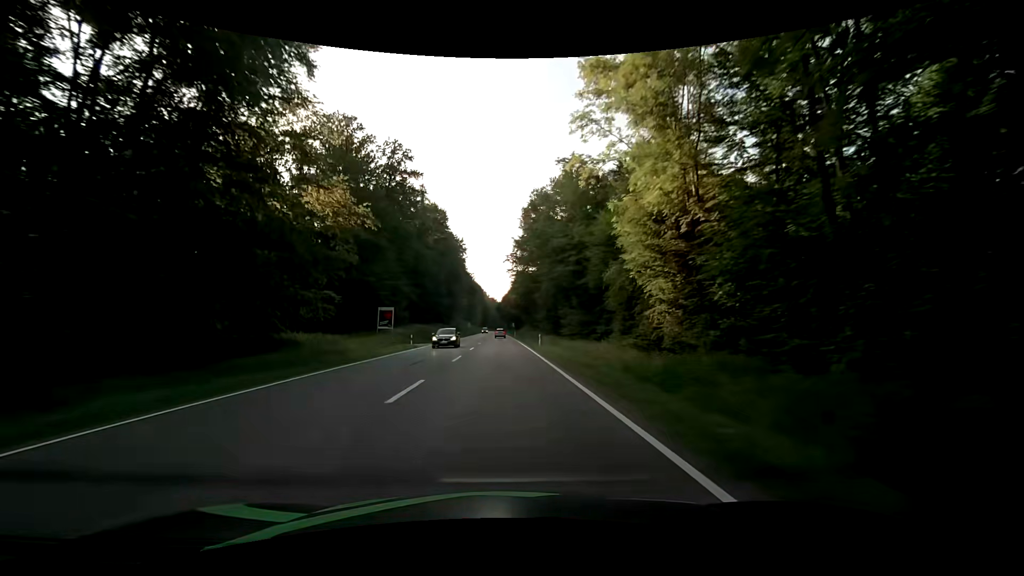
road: secondary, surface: asphalt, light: Day
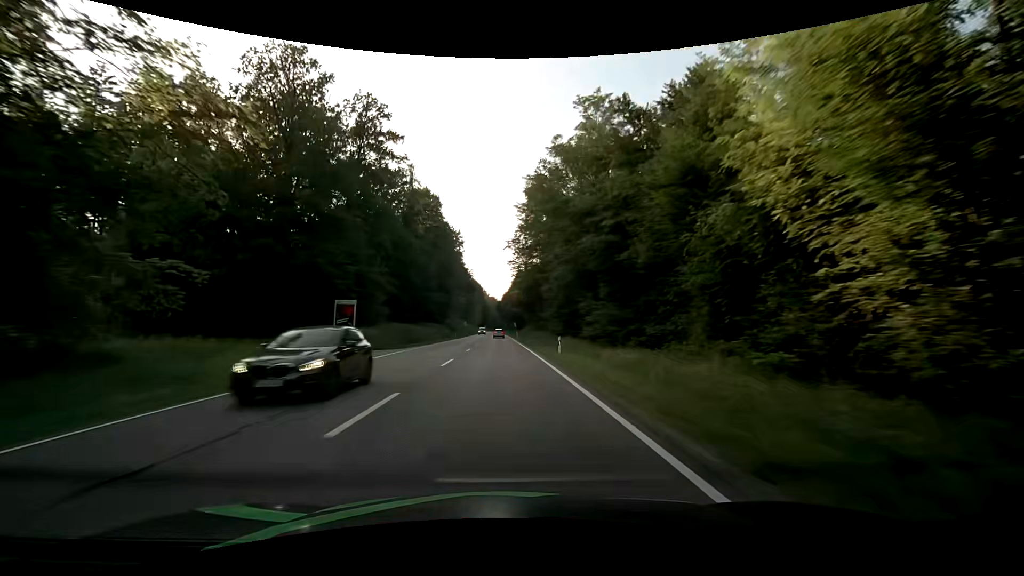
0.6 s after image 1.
(+0.1, +14.7) m; 0°
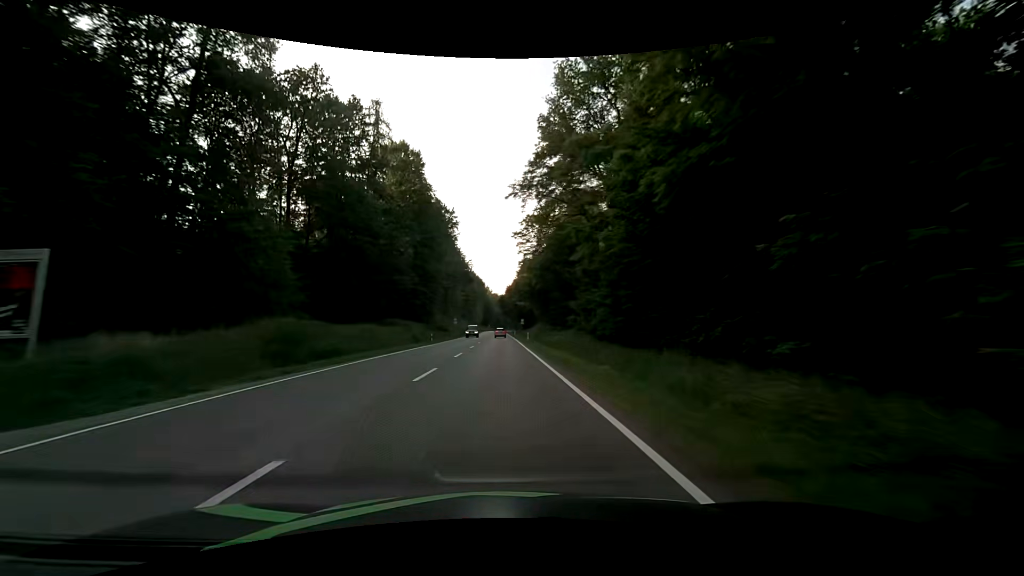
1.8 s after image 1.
(-0.2, +29.3) m; -1°
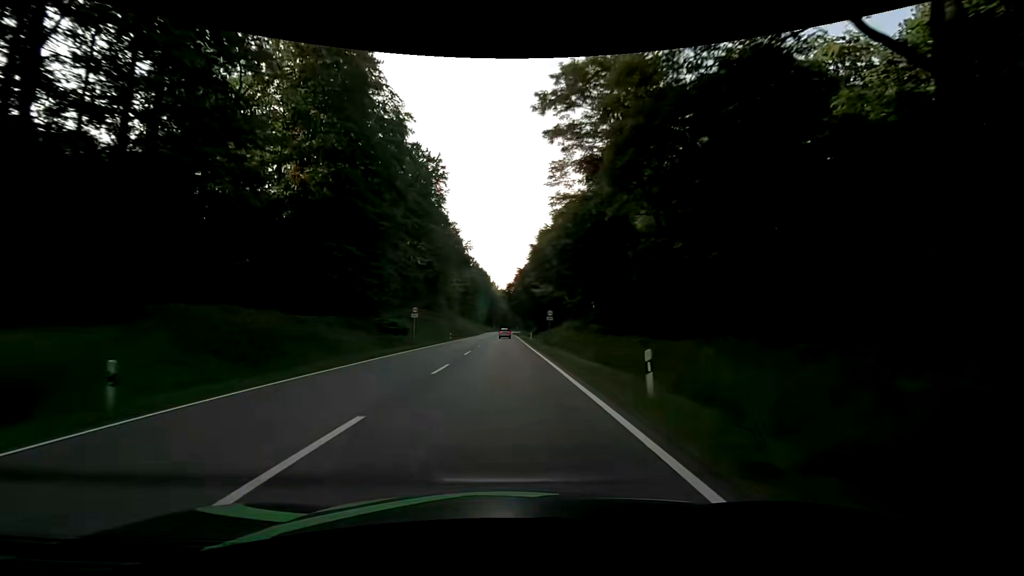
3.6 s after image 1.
(-0.2, +43.3) m; -1°
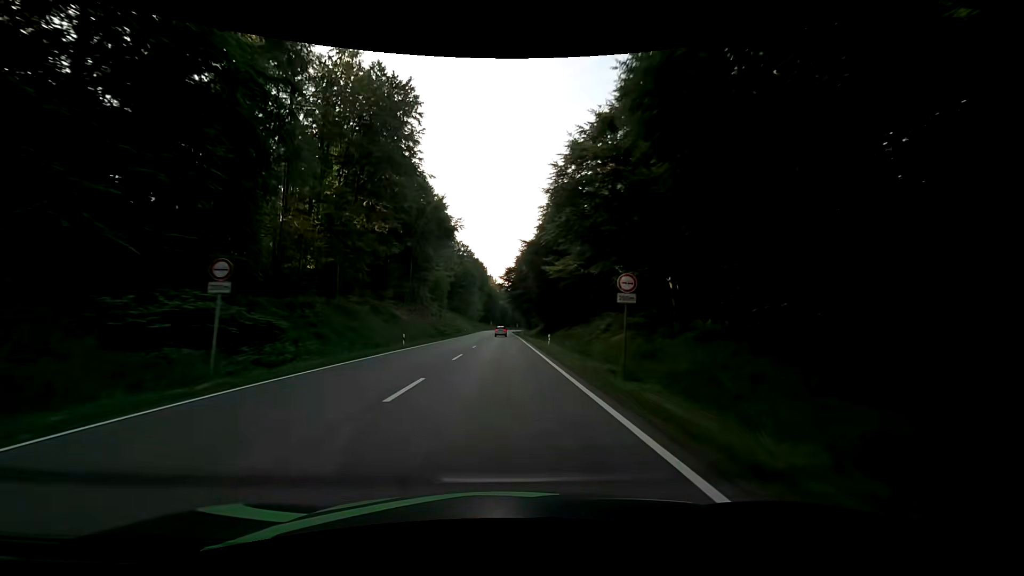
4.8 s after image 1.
(+0.2, +28.3) m; 0°
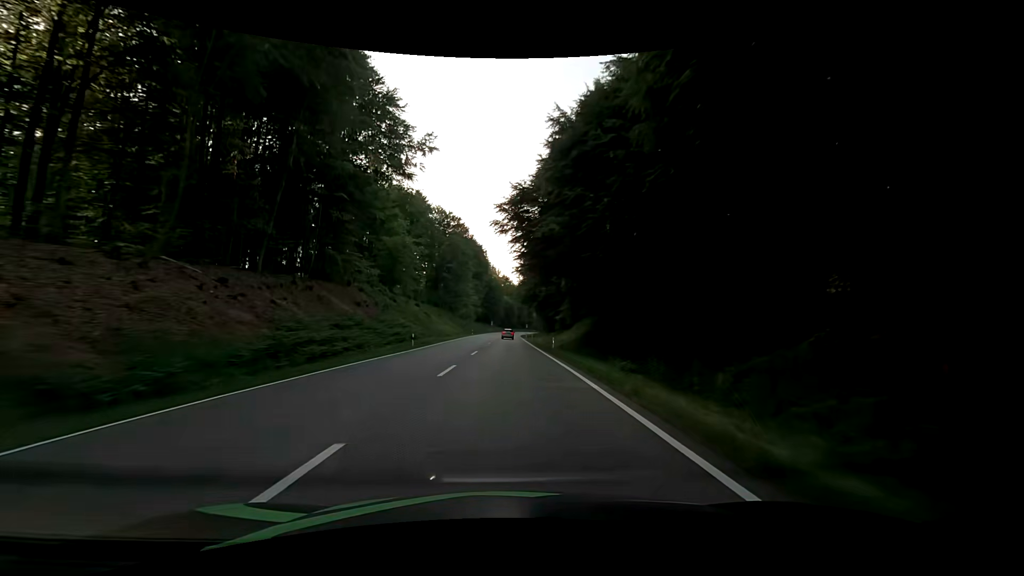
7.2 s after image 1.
(-0.2, +55.2) m; 0°
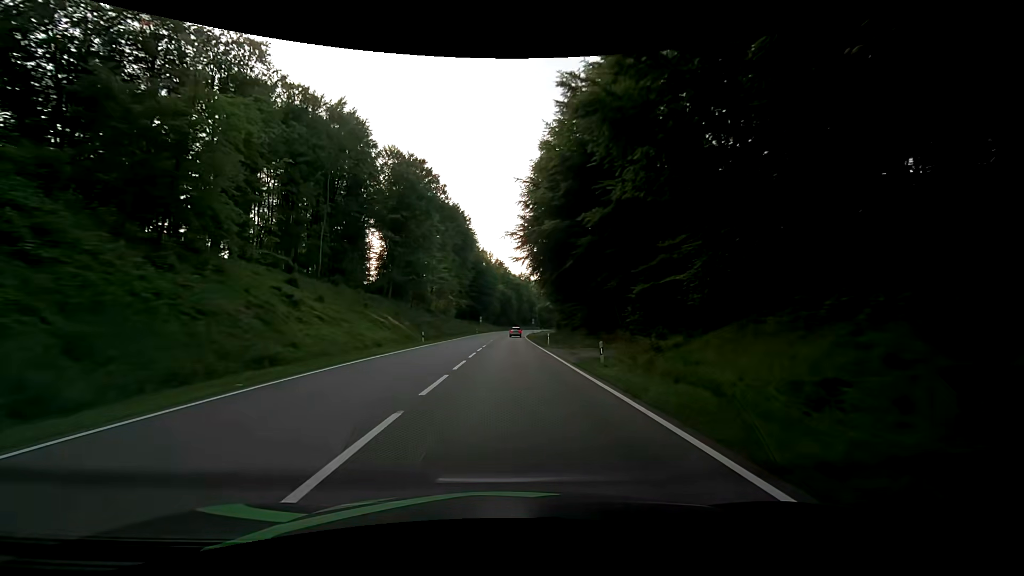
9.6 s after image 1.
(+0.1, +52.6) m; +1°
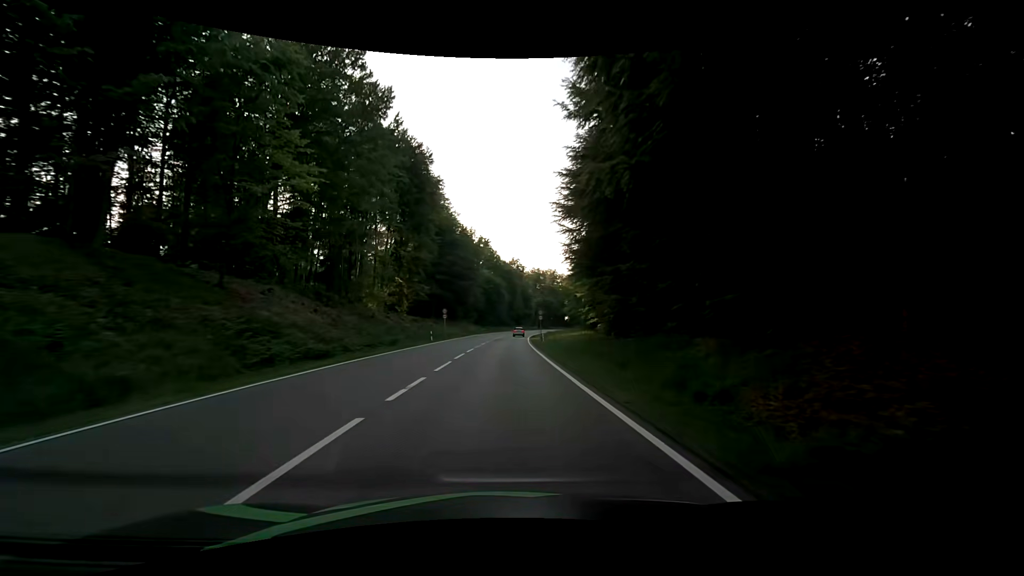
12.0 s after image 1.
(-0.1, +48.3) m; +1°
(0, +10) (0, +20) (0, +30) (0, +40) (0, +50) (0, +60) (+1, +70) (+1, +80) (+2, +90) (+3, +100) m
